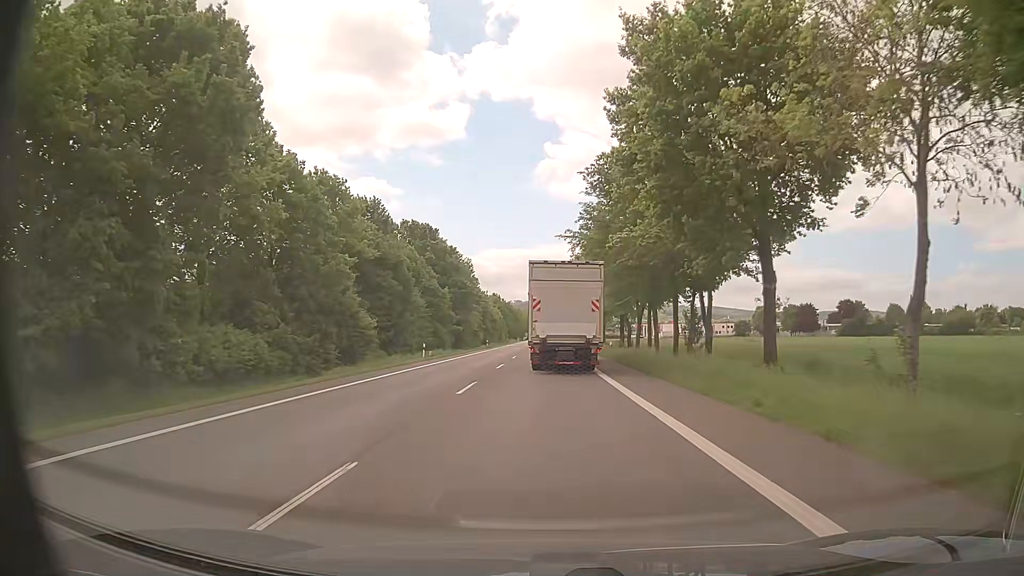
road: primary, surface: asphalt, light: Day
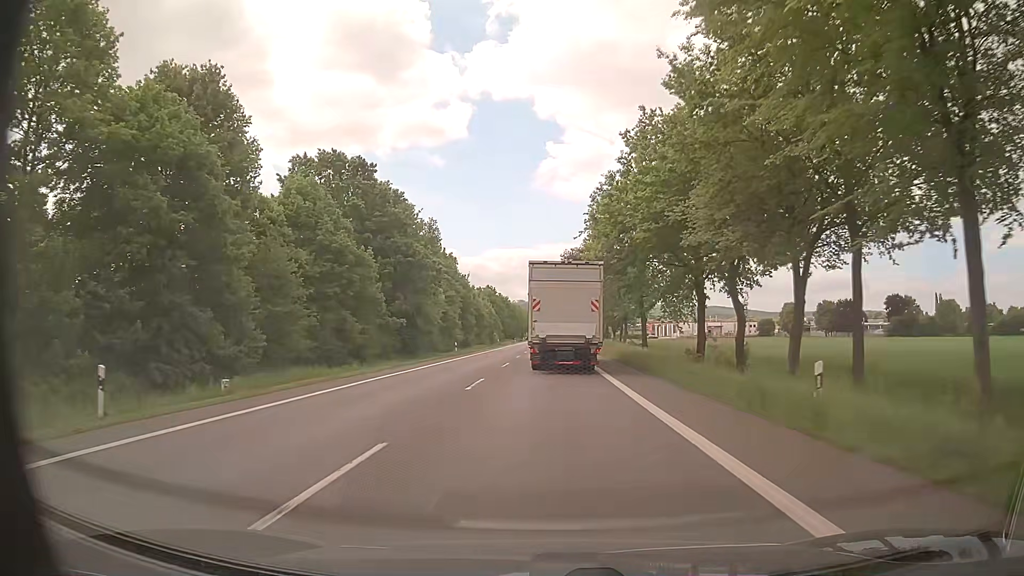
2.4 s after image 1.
(+0.2, +35.5) m; 0°
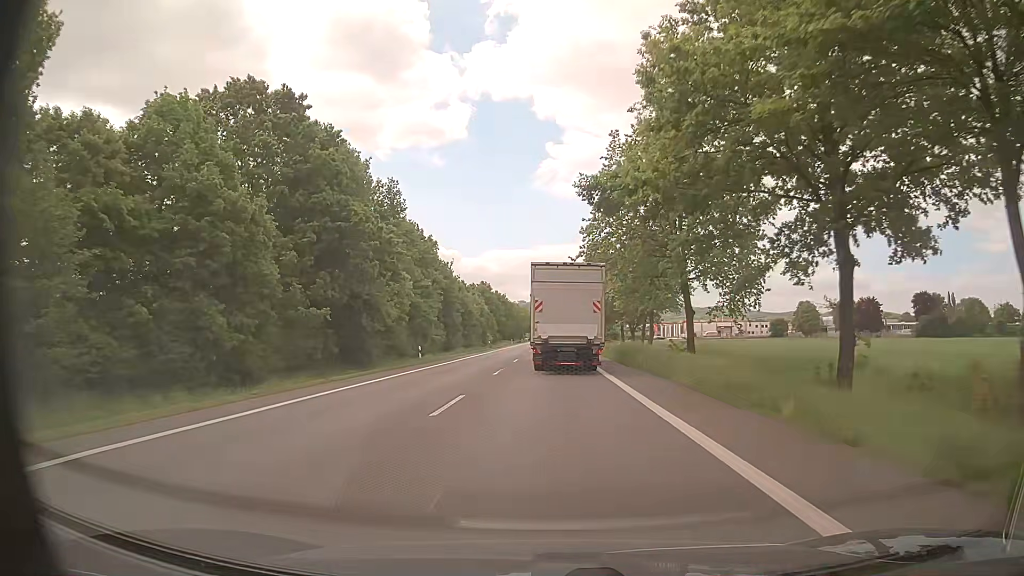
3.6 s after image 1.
(0.0, +17.7) m; 0°
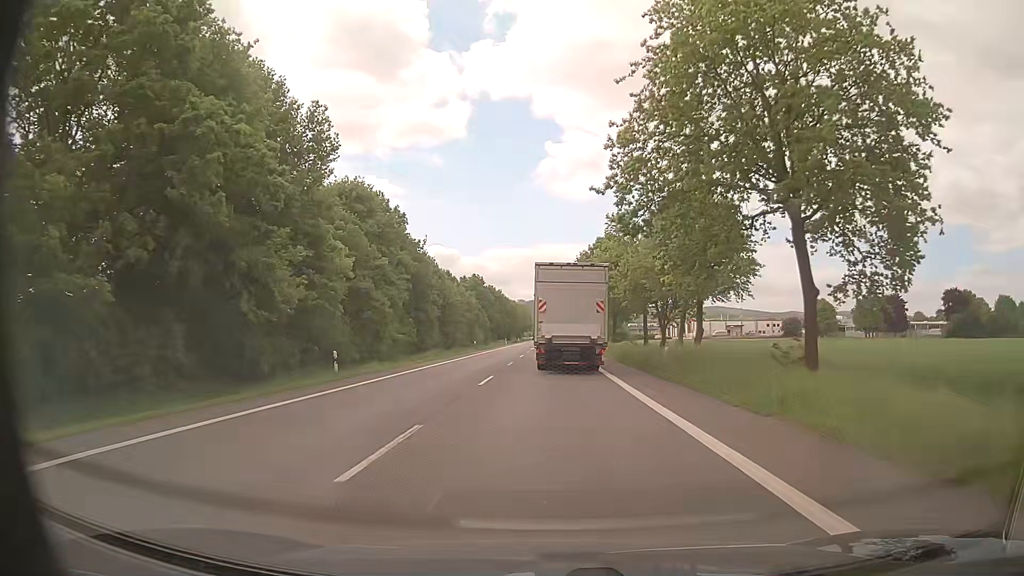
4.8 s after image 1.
(+0.1, +17.6) m; +1°
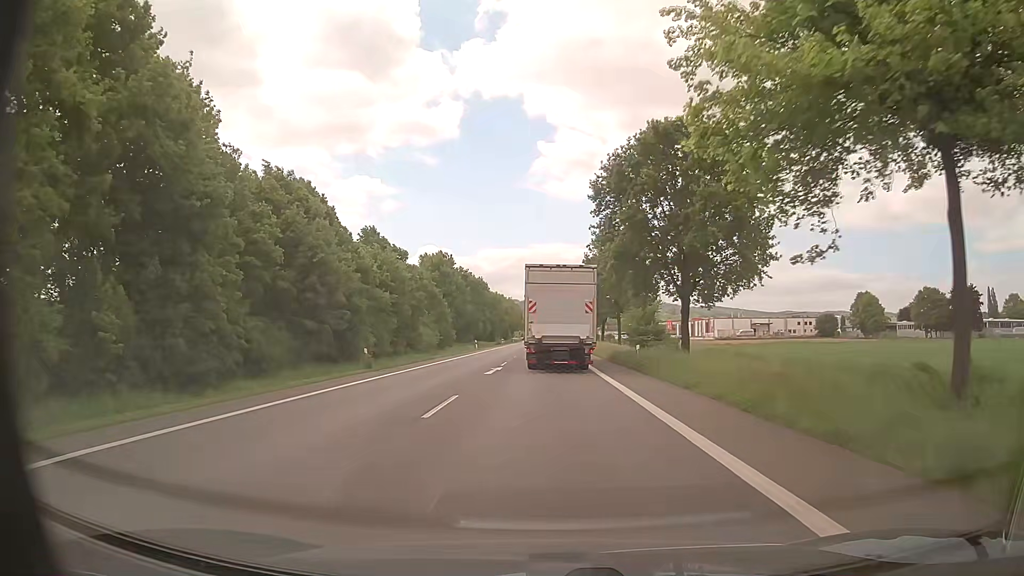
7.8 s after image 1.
(-0.4, +44.1) m; 0°
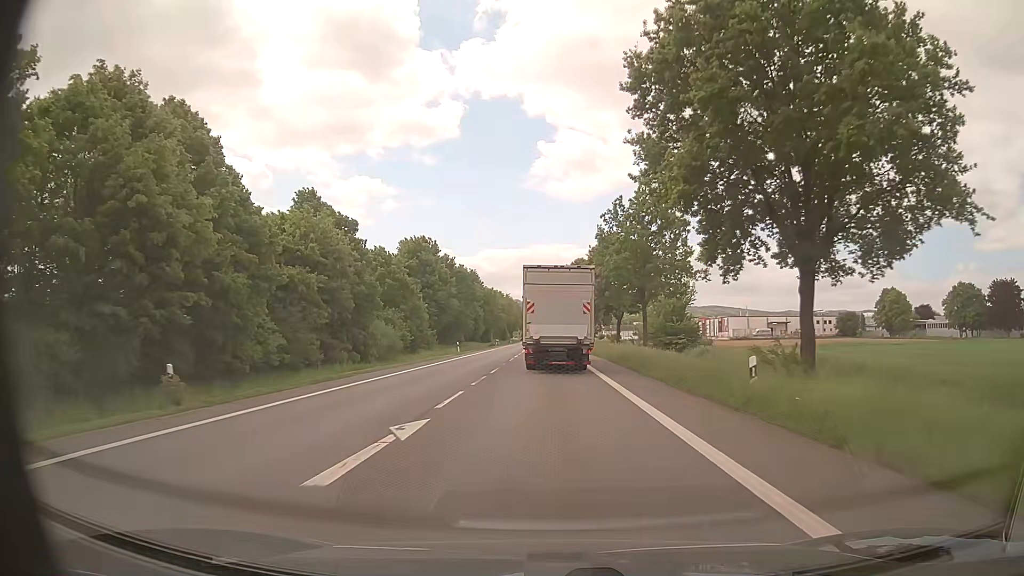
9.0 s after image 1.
(0.0, +17.7) m; 0°
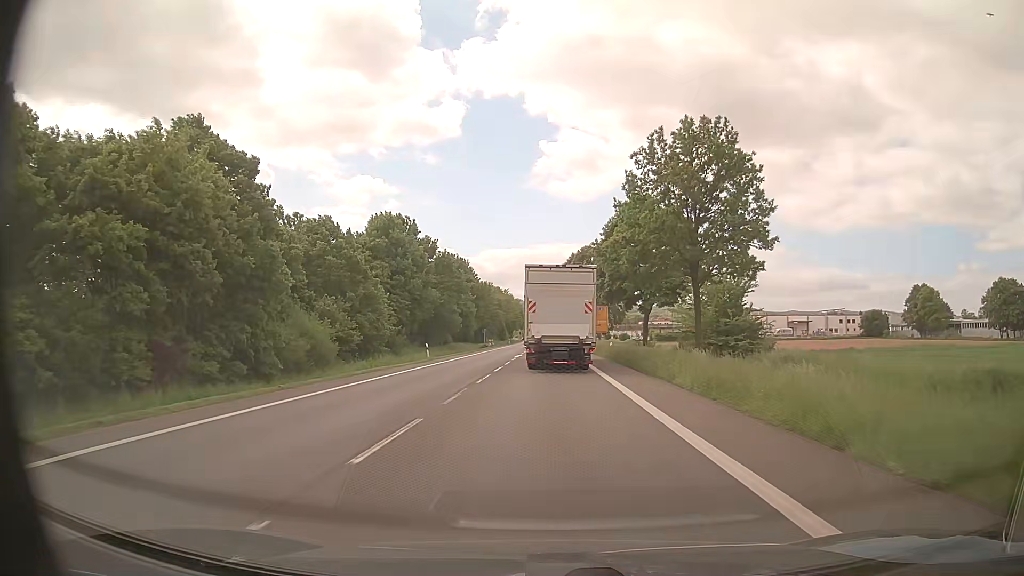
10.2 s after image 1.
(+0.1, +17.8) m; 0°
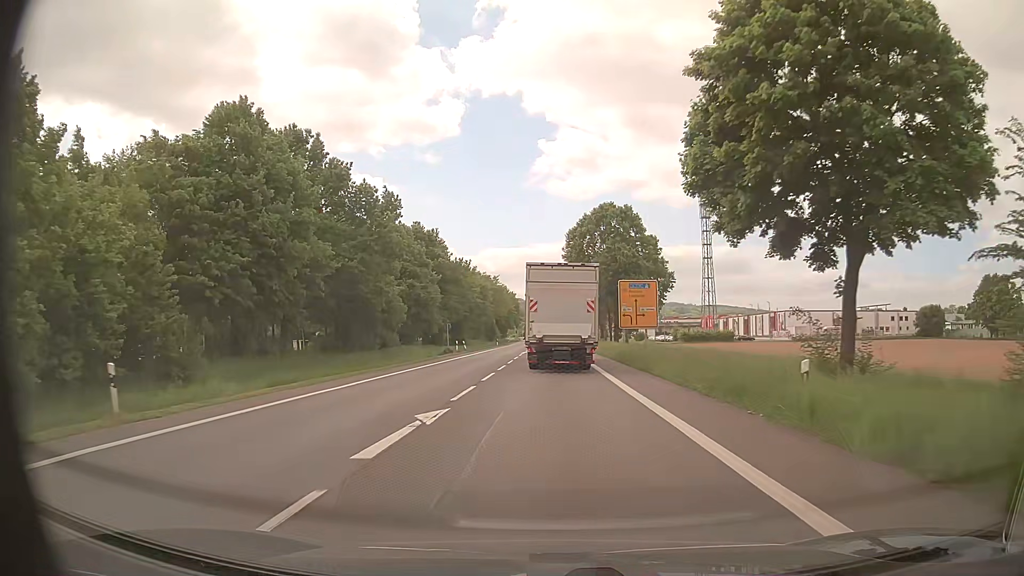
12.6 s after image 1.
(0.0, +35.8) m; 0°
(0, +10) (0, +20) (0, +30) (0, +40) (0, +50) (0, +60) (0, +70) (0, +80) (0, +90) (0, +100) m
